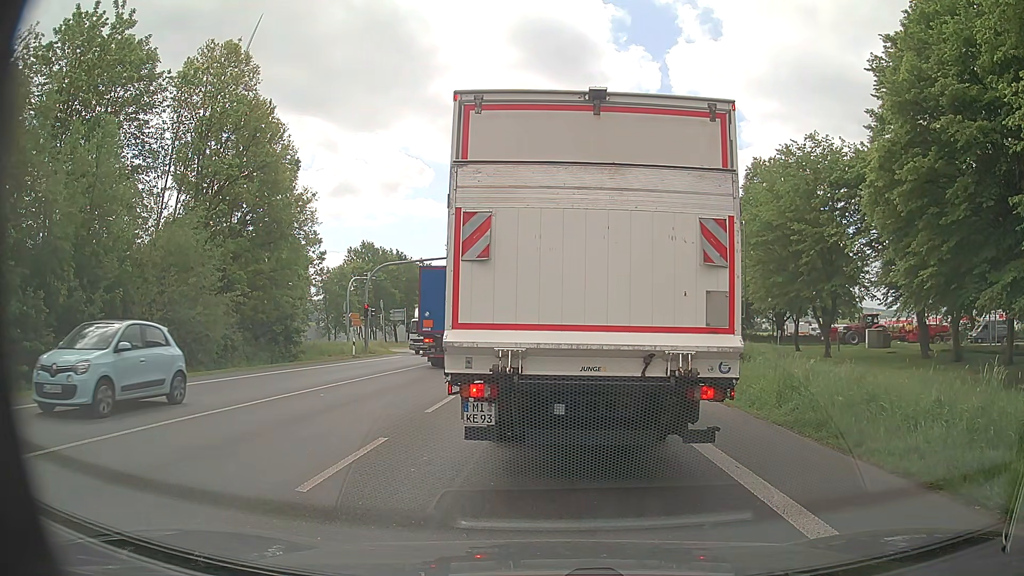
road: primary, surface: asphalt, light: Day
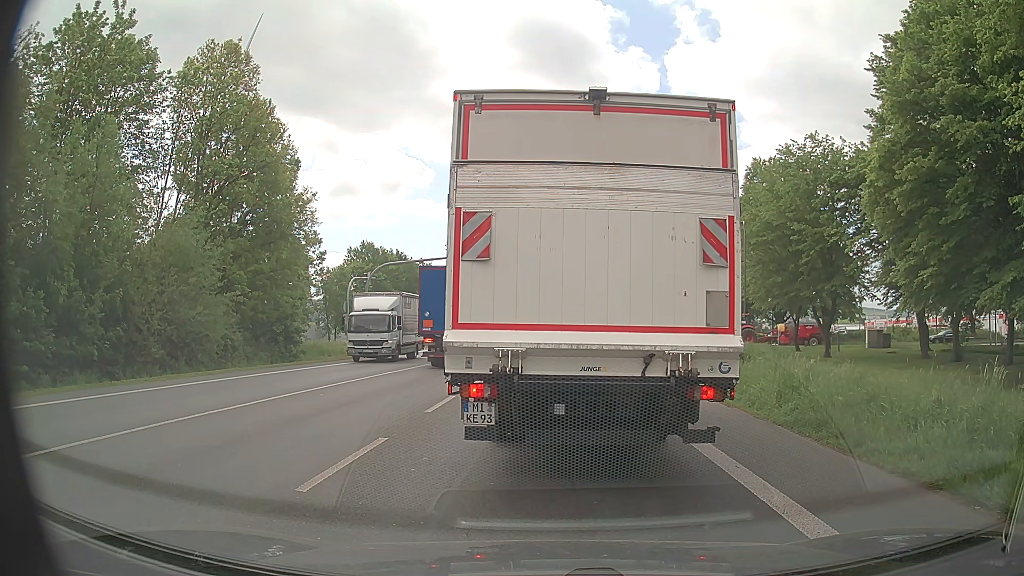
(0.0, 0.0) m; 0°
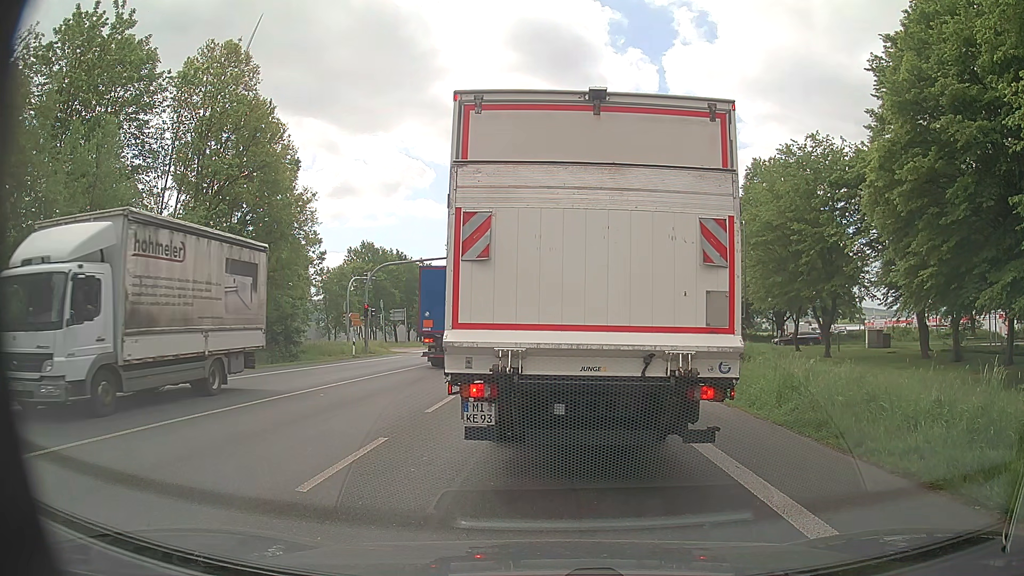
(0.0, 0.0) m; 0°
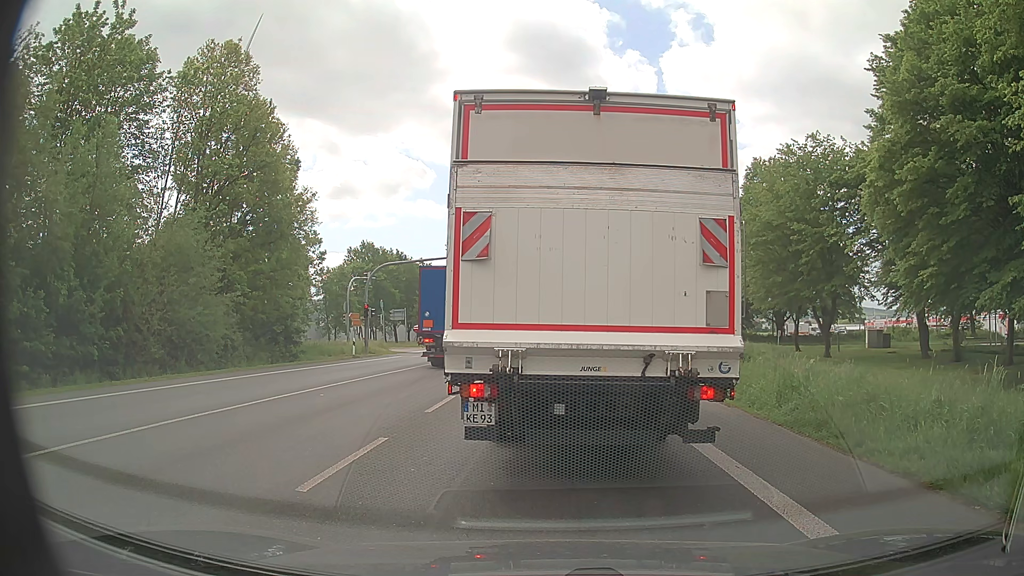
(0.0, 0.0) m; 0°
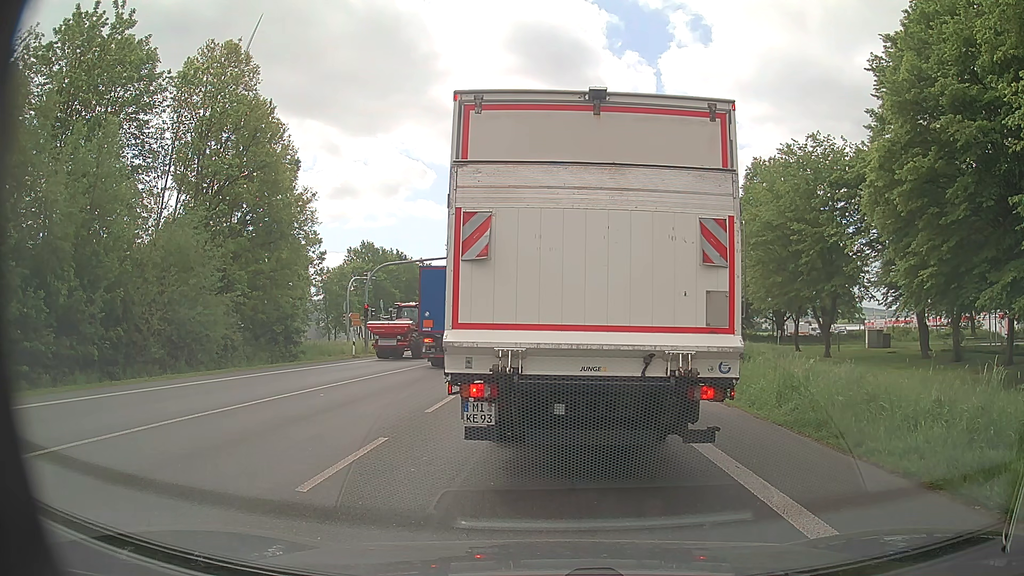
(0.0, 0.0) m; 0°
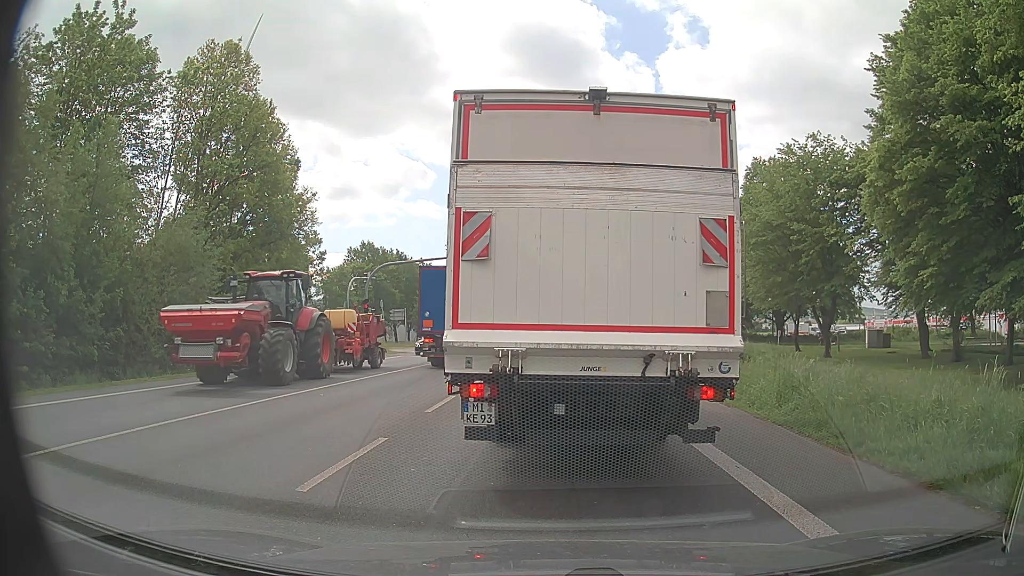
(0.0, 0.0) m; 0°
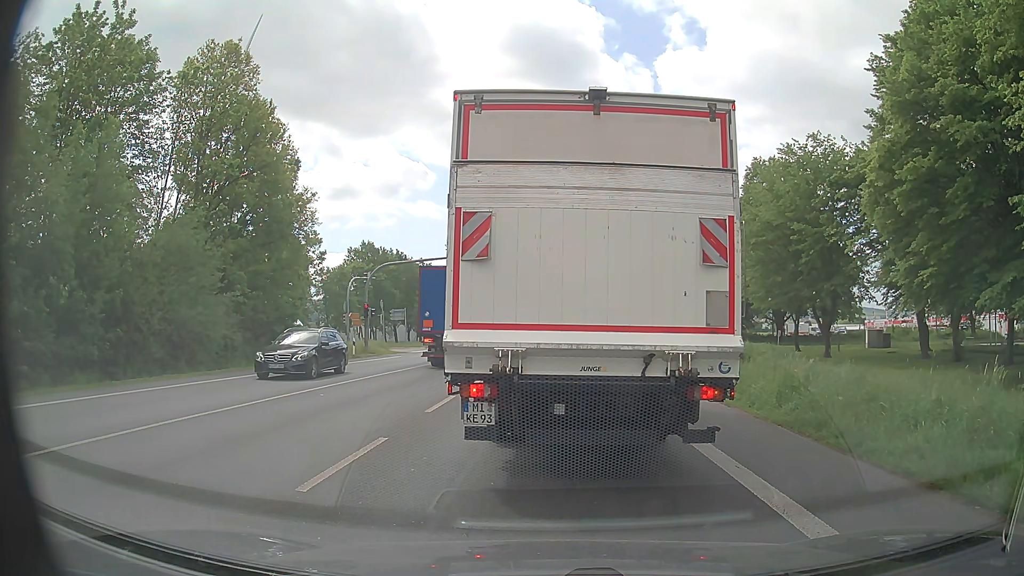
(0.0, 0.0) m; 0°
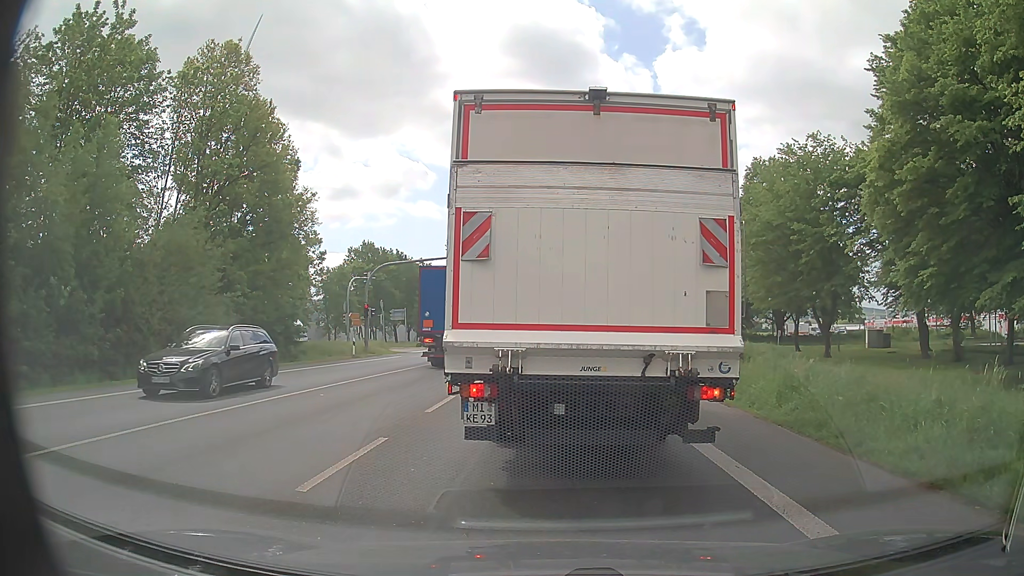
(0.0, 0.0) m; 0°
(0, +10) (0, +20) (+1, +30) (+1, +40) (+2, +50) (+2, +60) (+3, +70) (+4, +80) (+4, +90) (+5, +100) m
